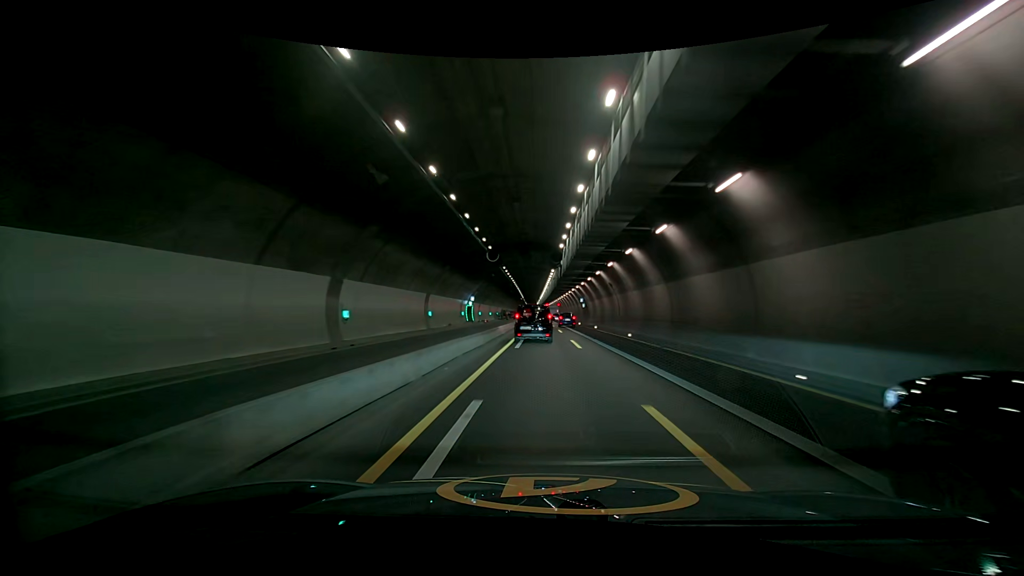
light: Day
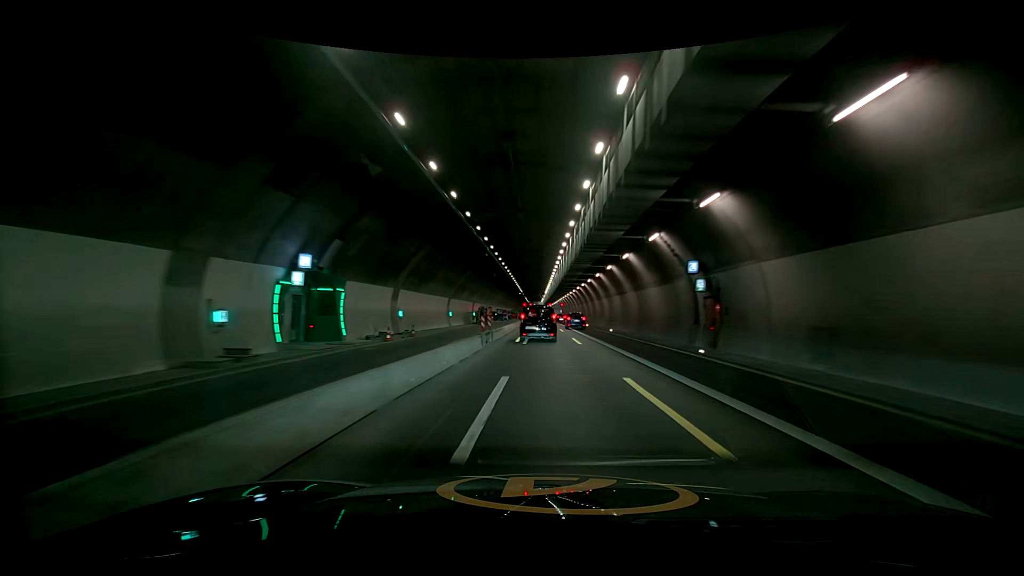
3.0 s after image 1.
(-0.7, +50.8) m; -3°
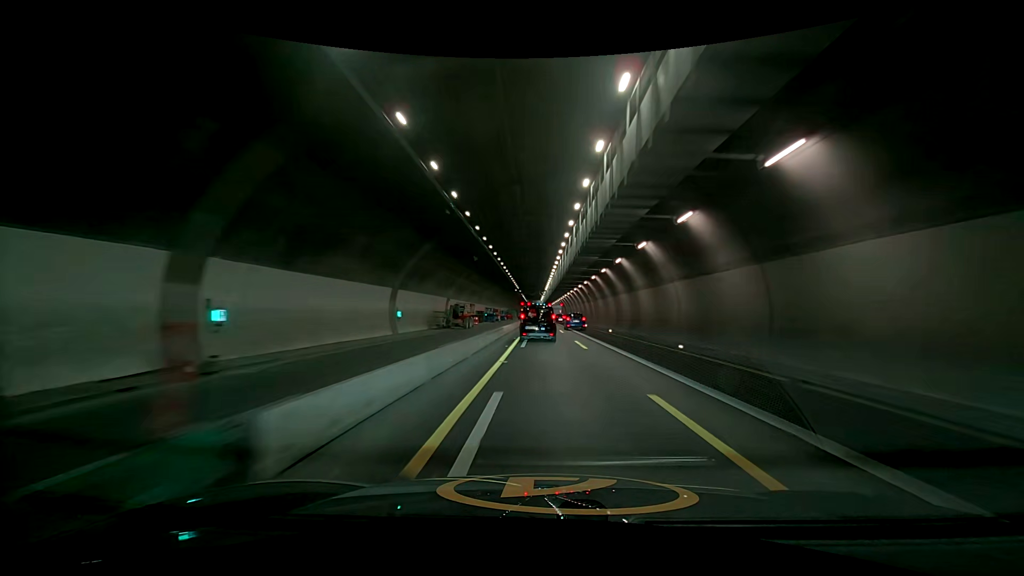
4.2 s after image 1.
(0.0, +20.1) m; 0°
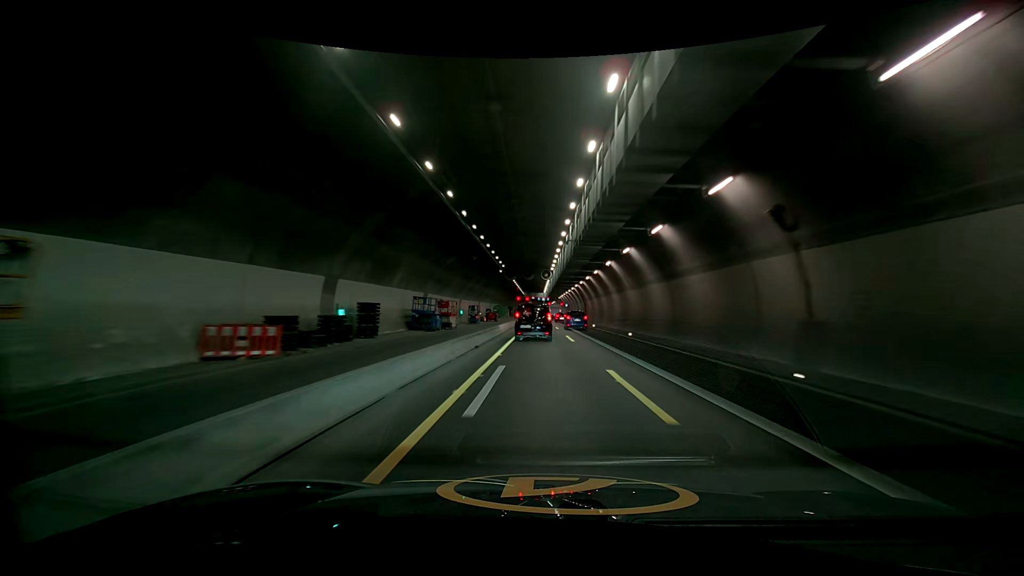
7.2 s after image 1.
(0.0, +49.7) m; 0°
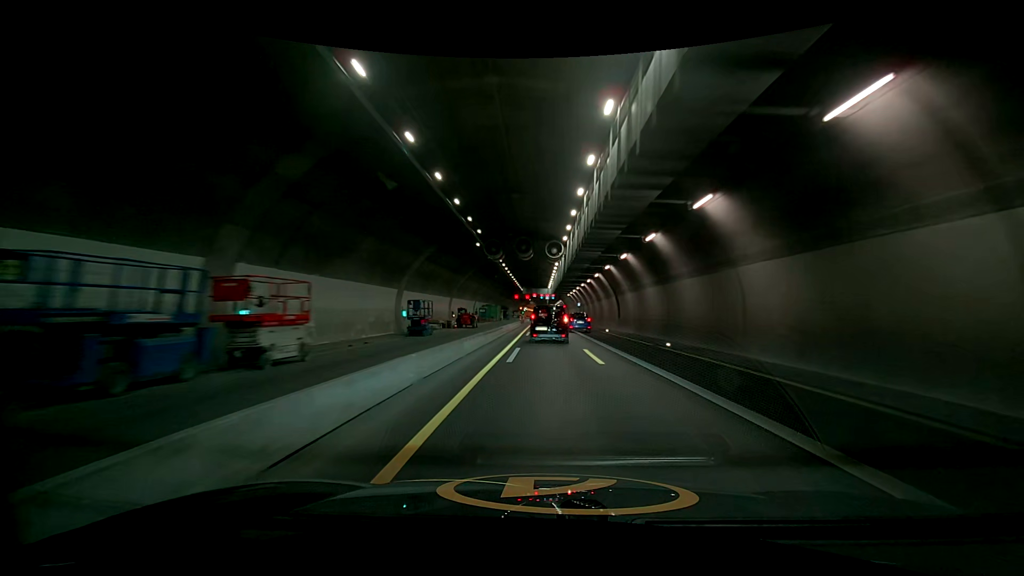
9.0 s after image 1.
(0.0, +28.6) m; 0°
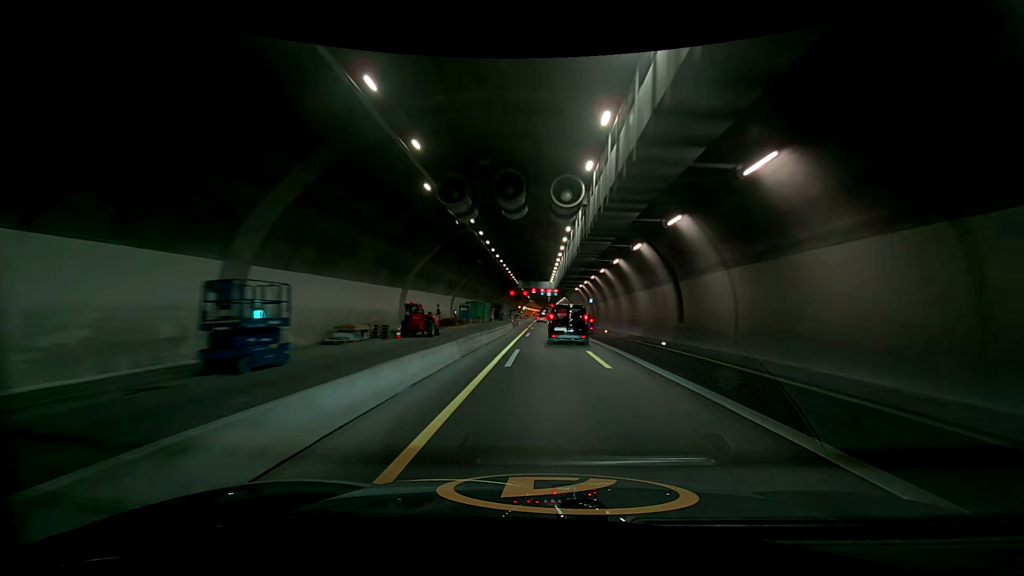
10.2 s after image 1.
(0.0, +19.2) m; 0°
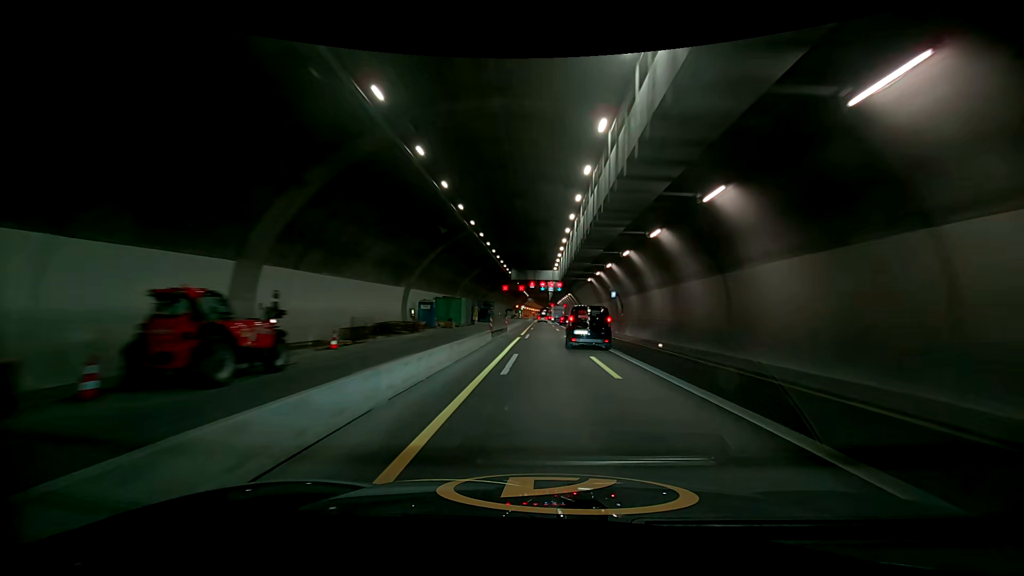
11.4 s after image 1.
(0.0, +19.4) m; 0°
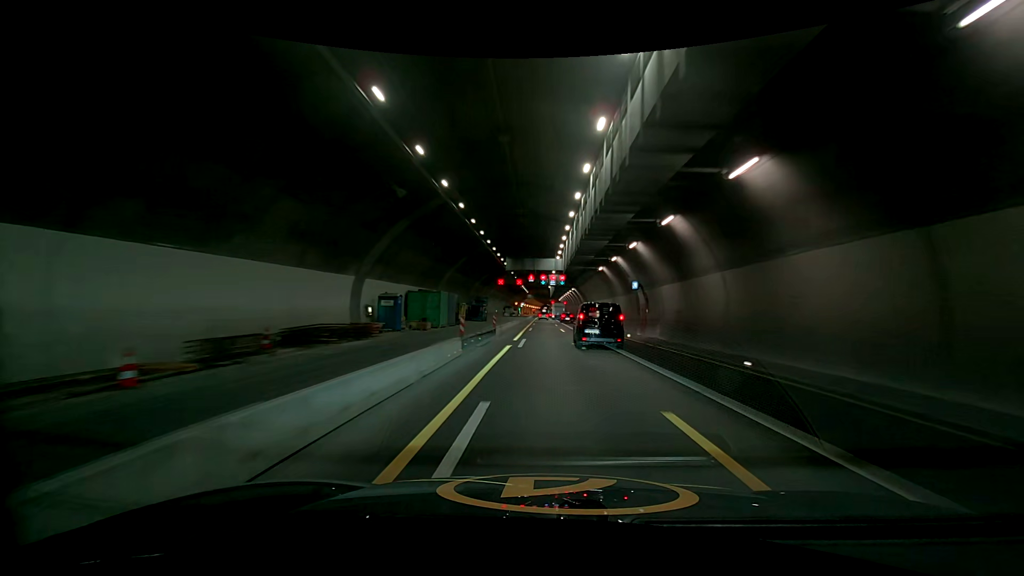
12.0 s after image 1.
(0.0, +9.8) m; 0°
